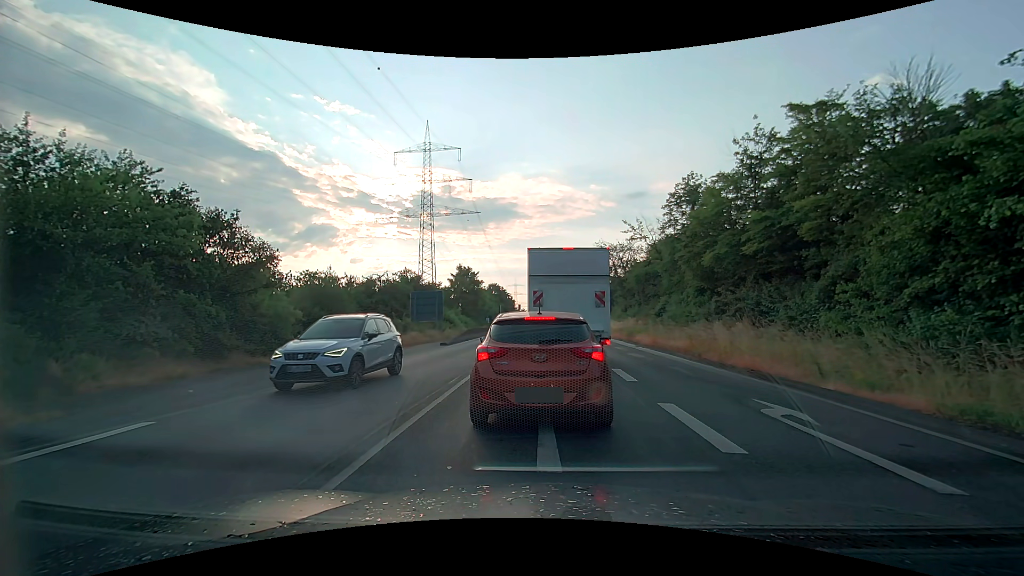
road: secondary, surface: asphalt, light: Day
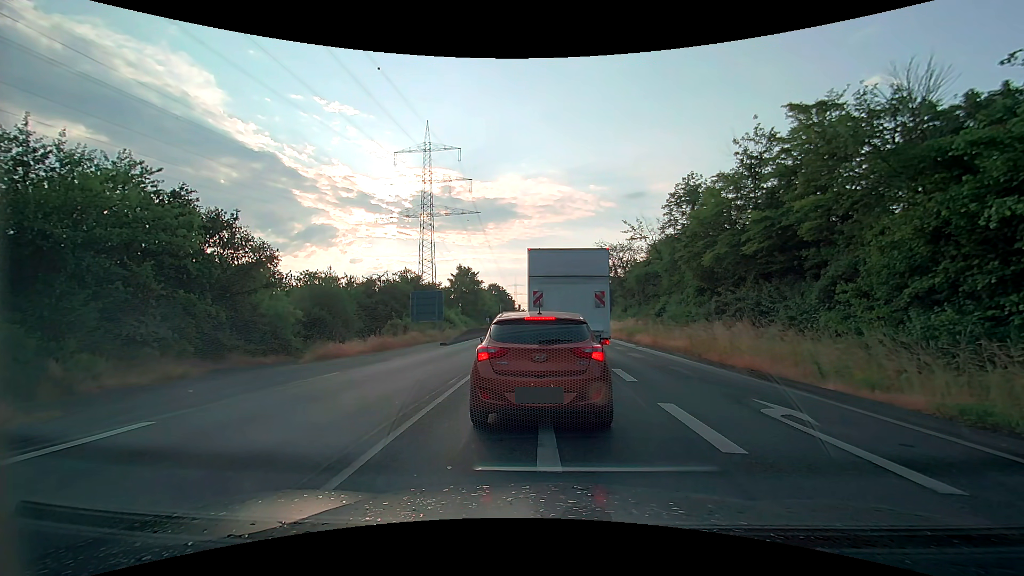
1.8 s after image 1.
(0.0, 0.0) m; 0°
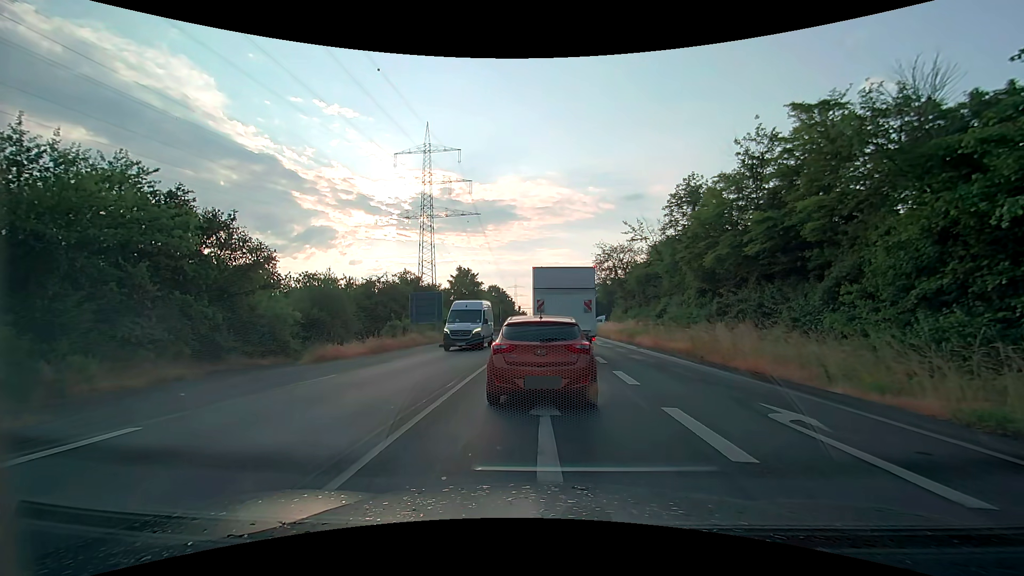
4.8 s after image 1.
(0.0, +0.3) m; 0°
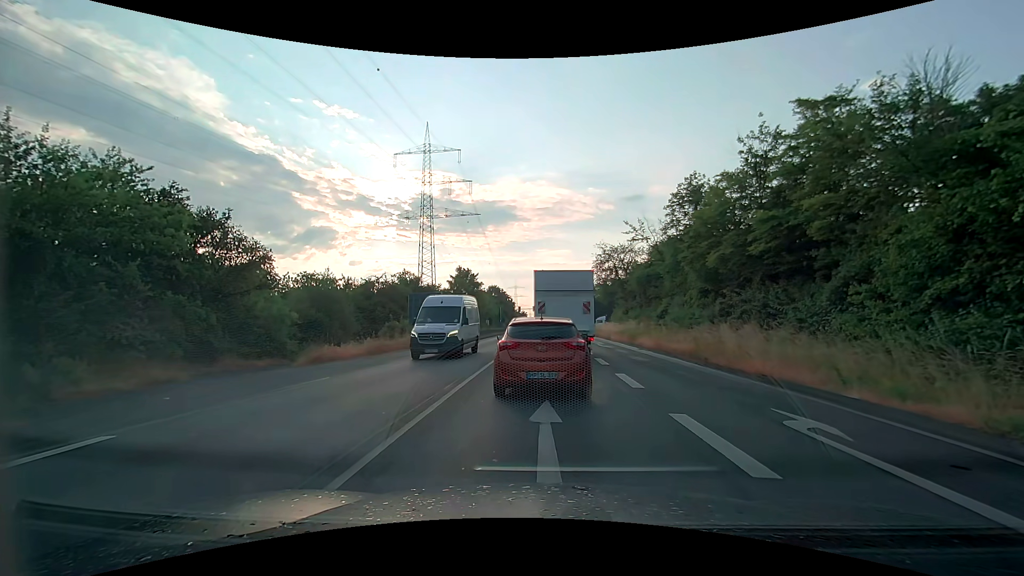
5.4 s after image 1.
(0.0, +0.5) m; 0°
